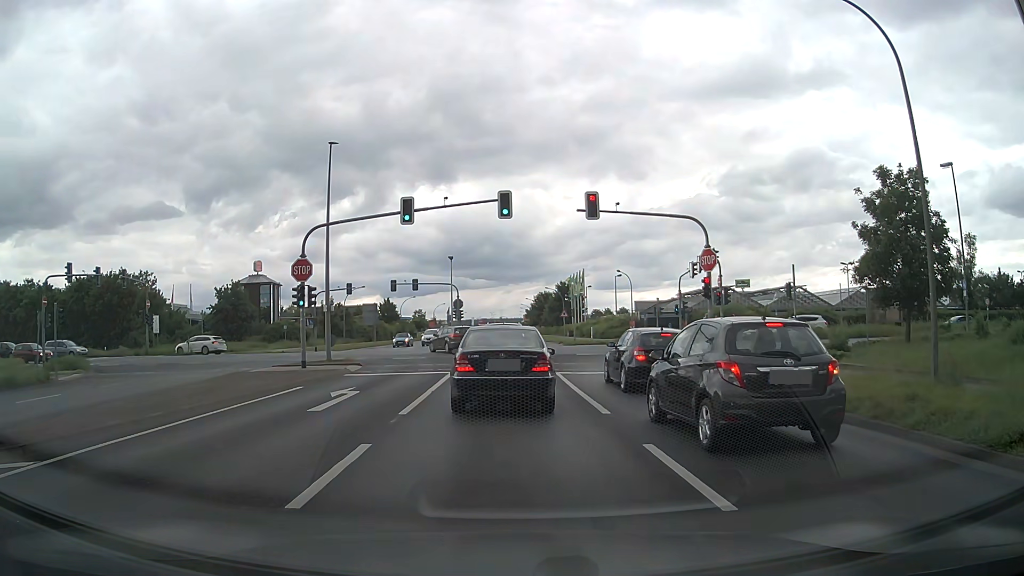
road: tertiary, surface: asphalt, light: Day
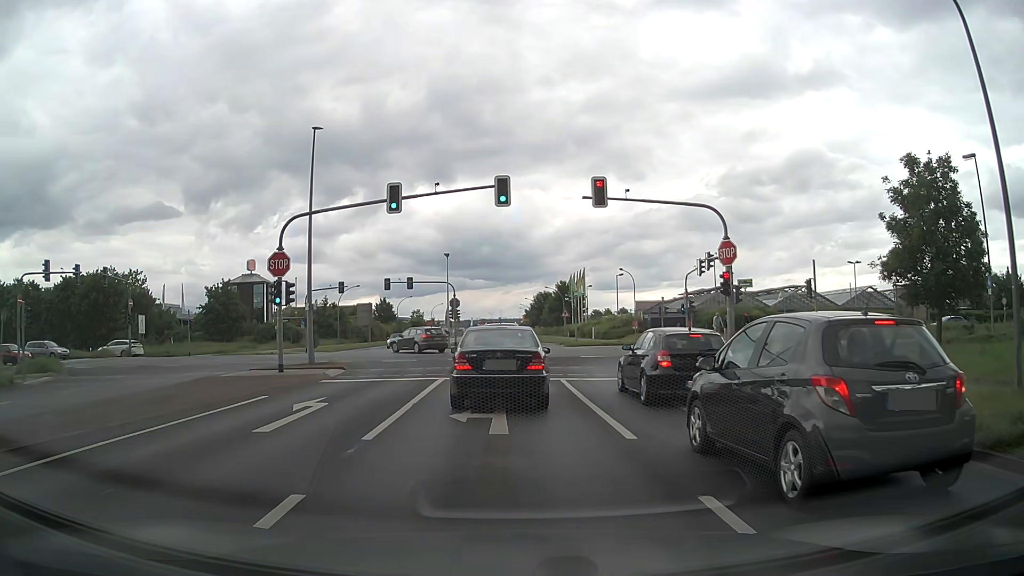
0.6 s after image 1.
(0.0, +2.7) m; +1°
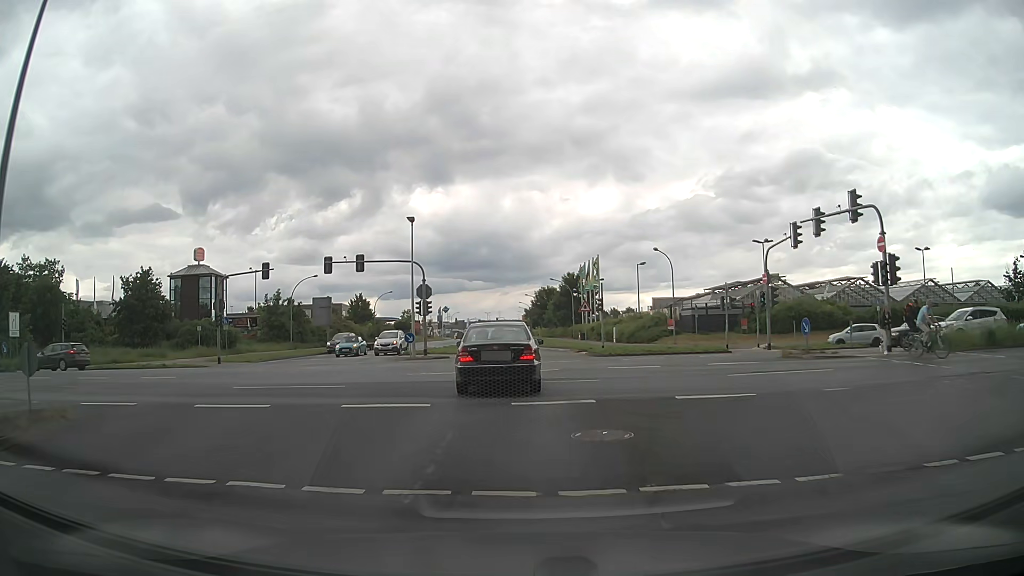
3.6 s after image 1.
(-0.2, +19.1) m; 0°
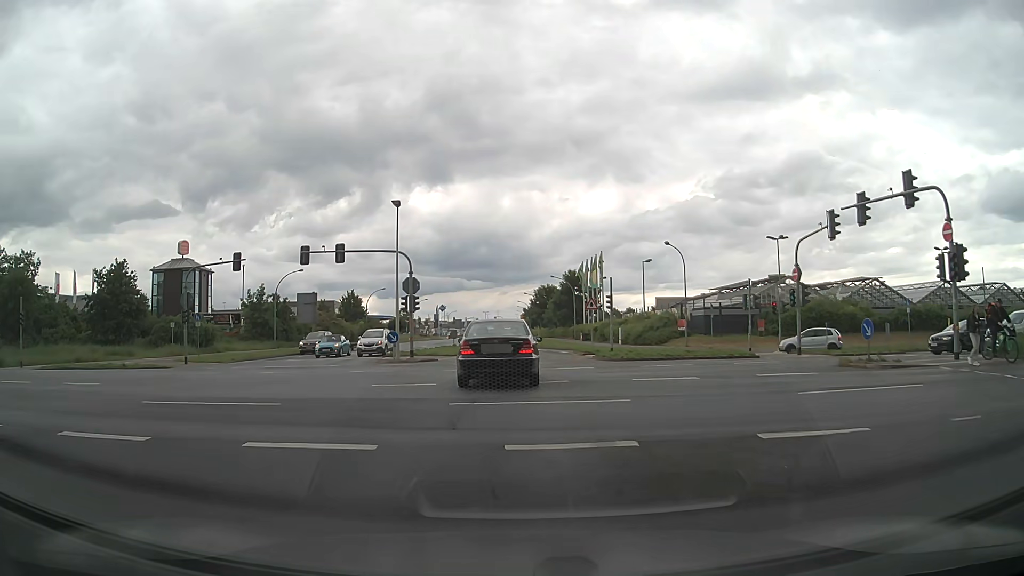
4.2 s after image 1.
(0.0, +4.5) m; 0°
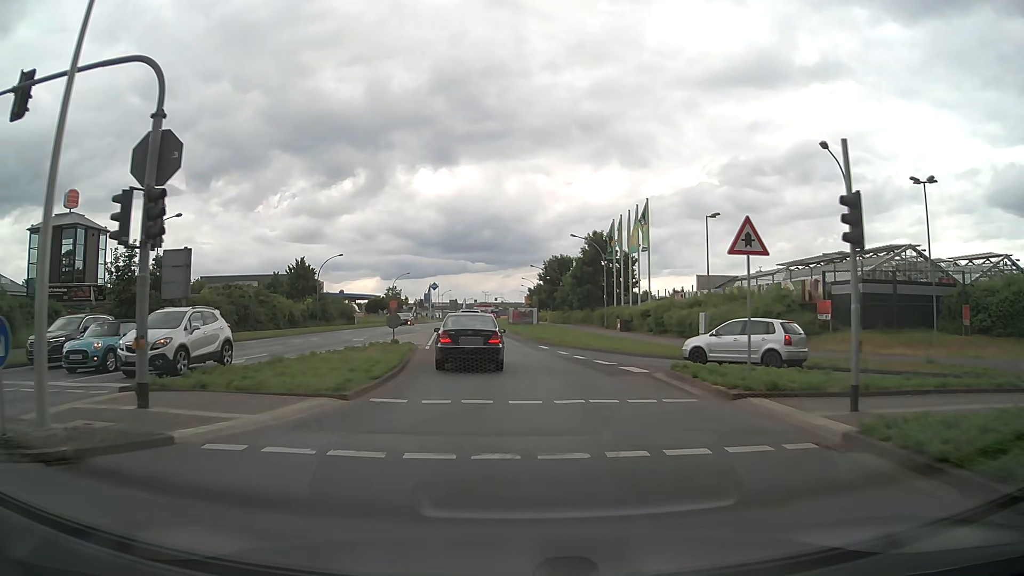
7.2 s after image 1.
(+0.1, +26.5) m; 0°
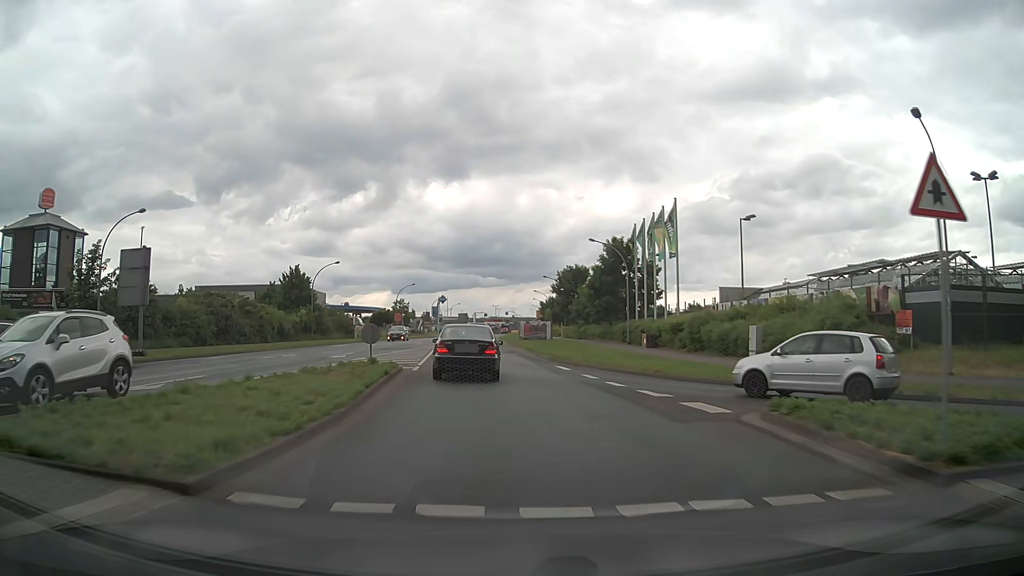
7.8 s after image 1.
(0.0, +6.1) m; -1°
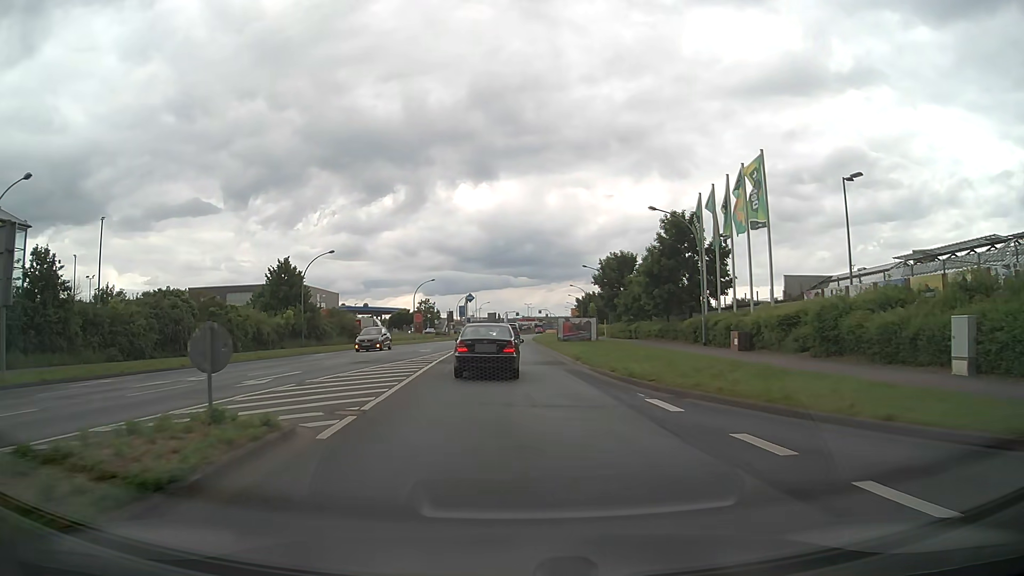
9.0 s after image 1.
(-0.2, +12.7) m; -2°
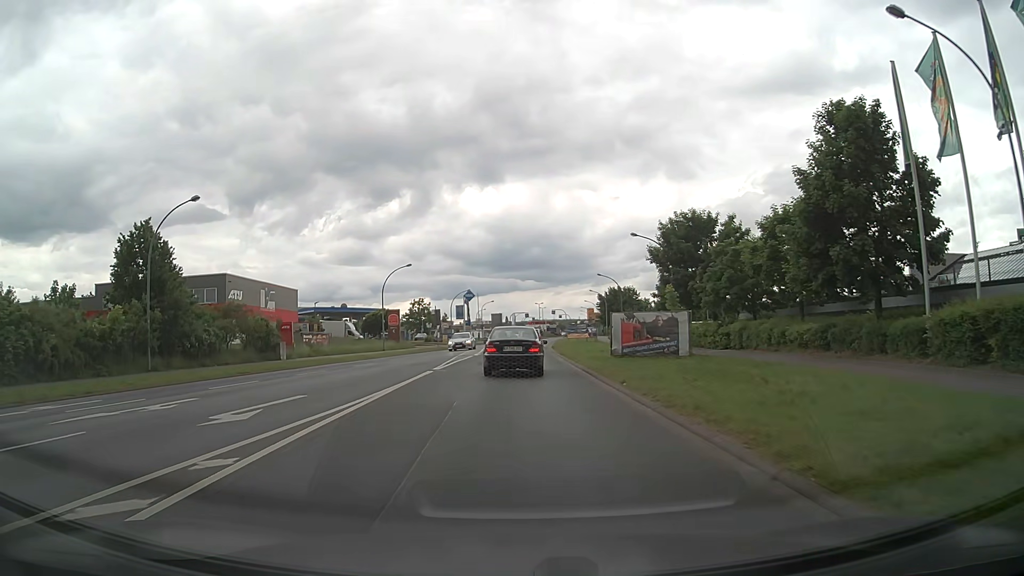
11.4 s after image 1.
(-0.4, +25.9) m; -1°
(0, +10) (0, +20) (0, +30) (+1, +40) (+1, +50) (+1, +60) (+2, +70) (+2, +80) (+3, +90) (+4, +100) m
